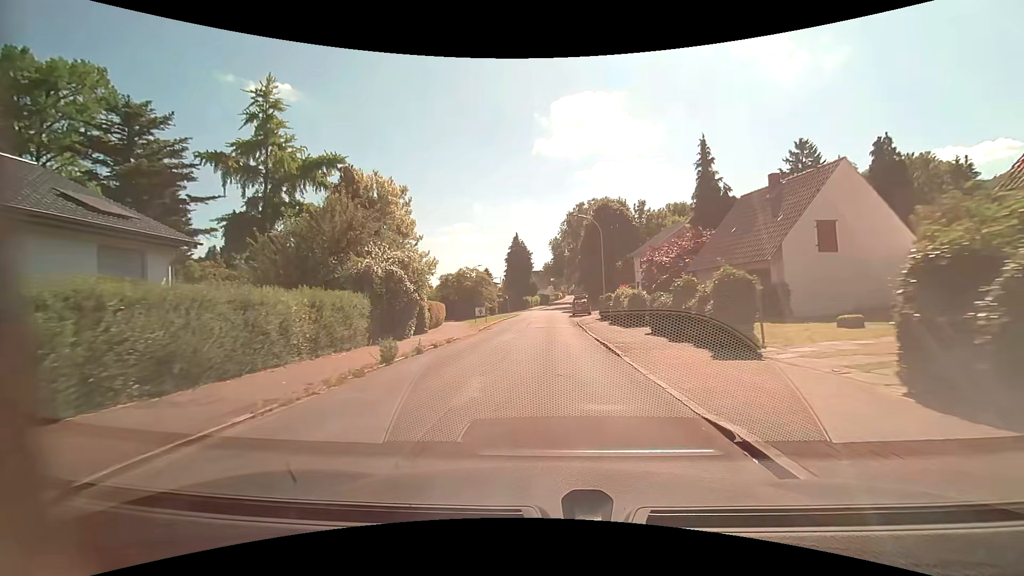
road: residential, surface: asphalt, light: Day
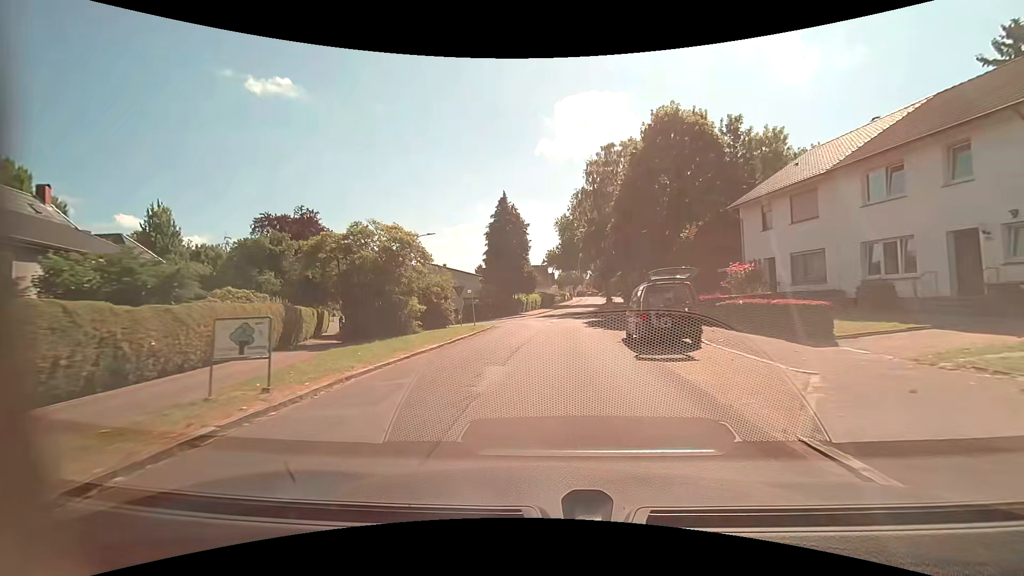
(0.0, +32.9) m; 0°
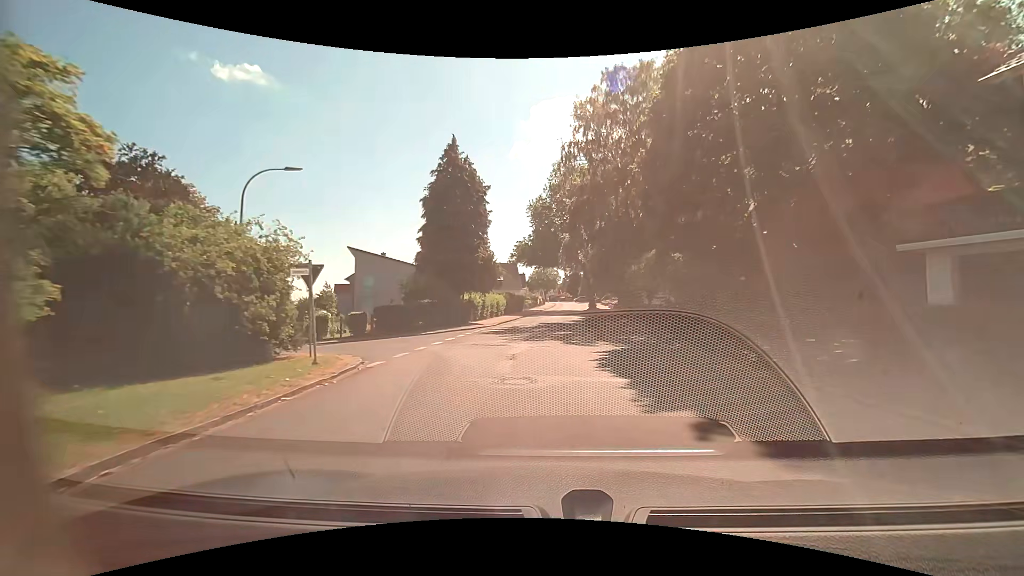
(+0.4, +18.7) m; +4°
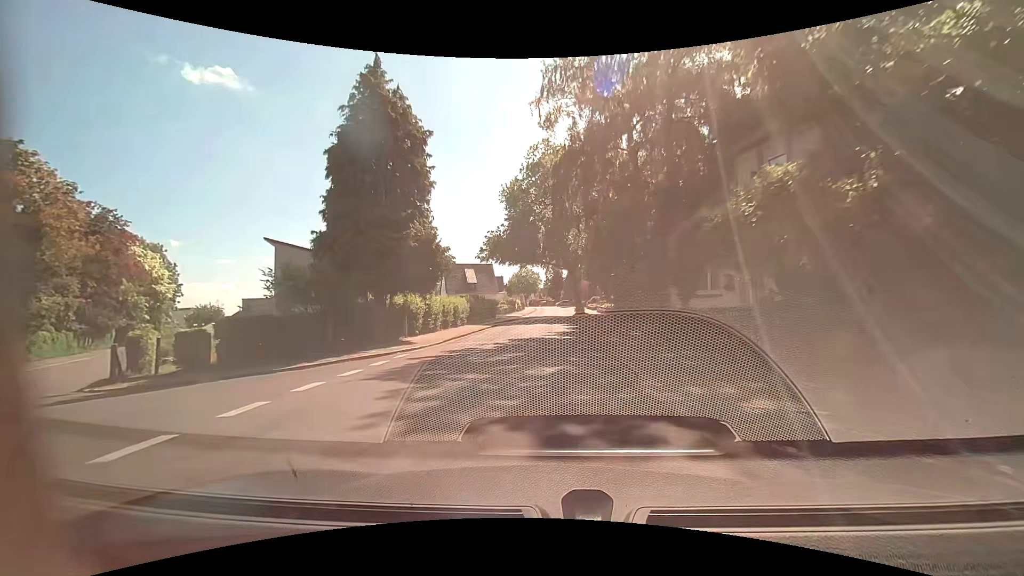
(+0.4, +12.5) m; +2°
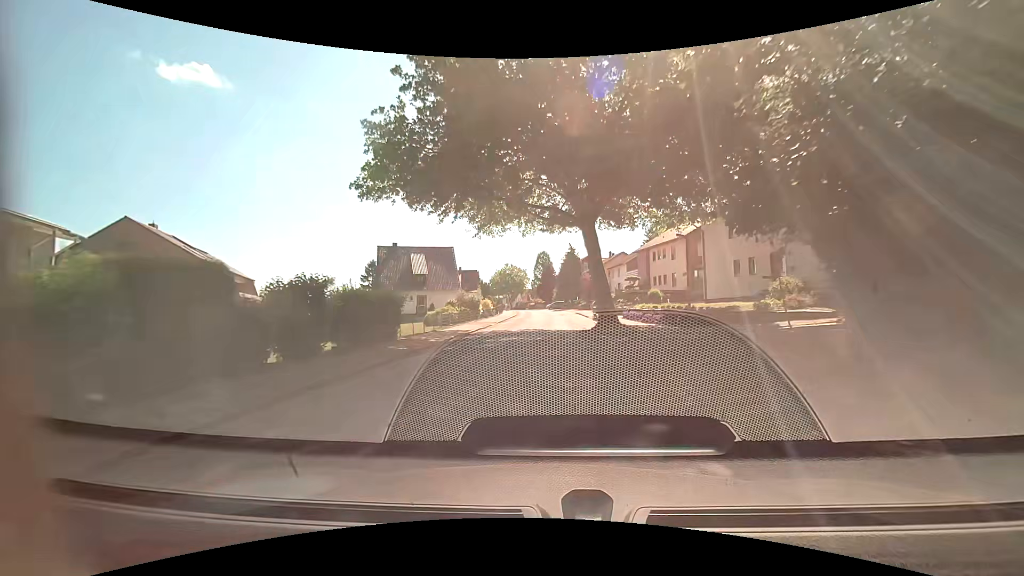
(+0.2, +34.0) m; +2°
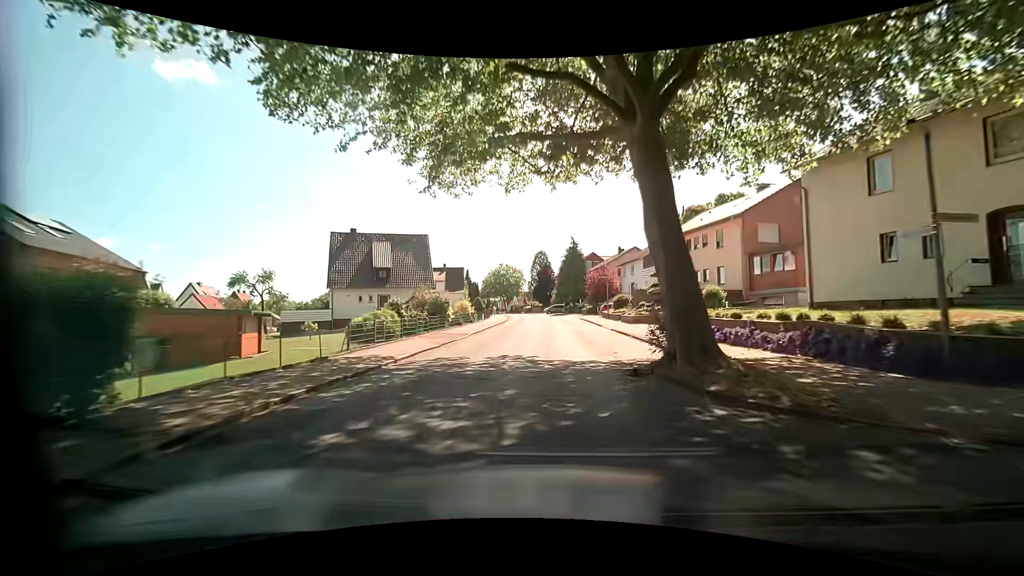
(-0.1, +14.4) m; 0°
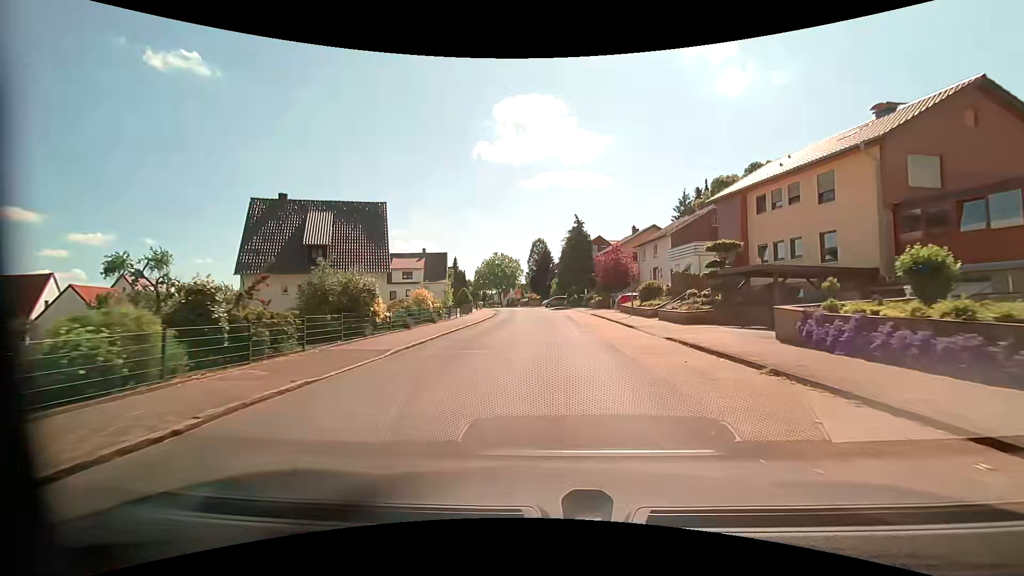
(0.0, +14.3) m; 0°
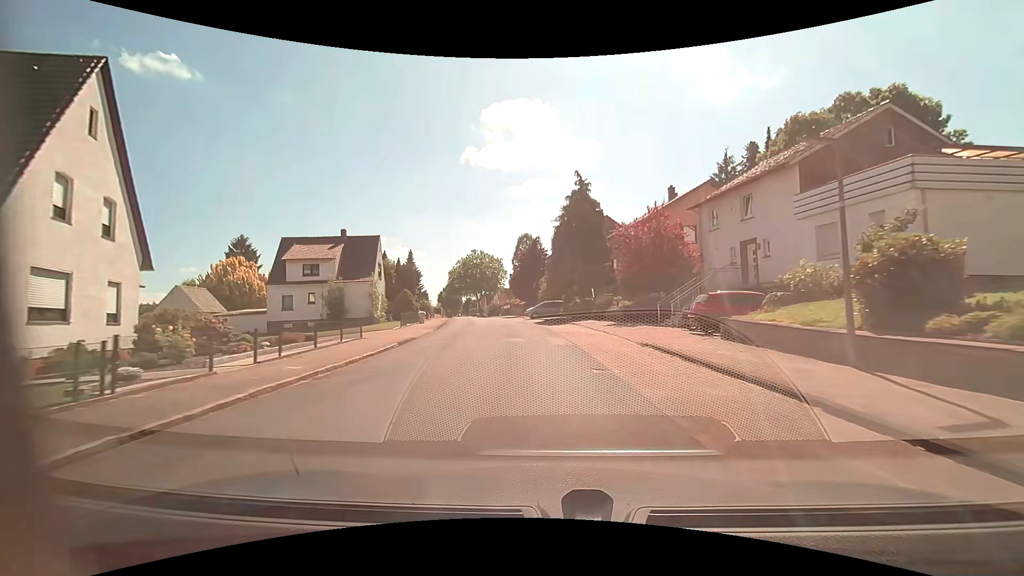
(+0.4, +26.2) m; +1°
(0, +10) (-1, +20) (-2, +30) (-3, +40) (-5, +50) (-7, +60) (-8, +69) (-10, +79) (-12, +89) (-14, +99) m
